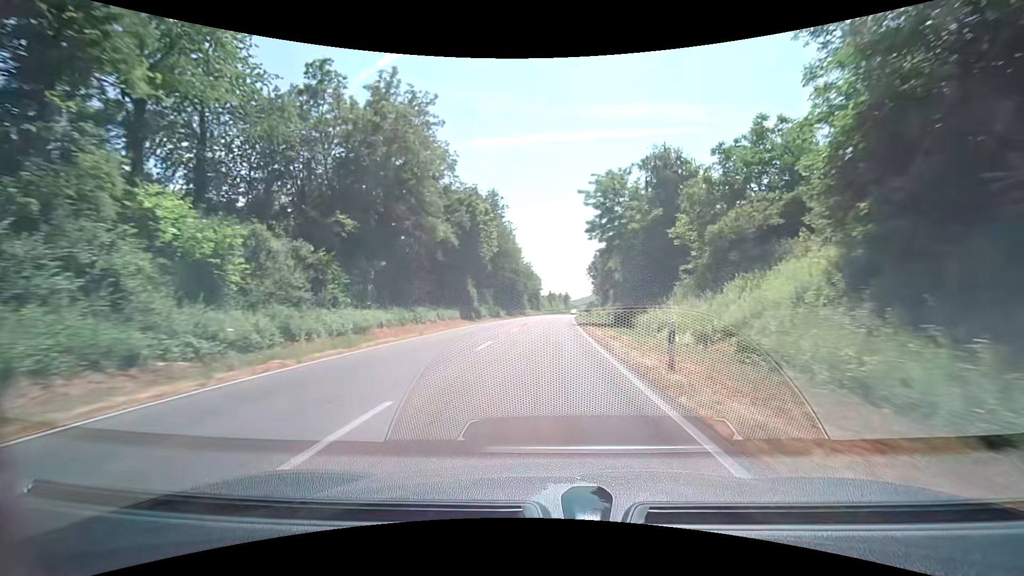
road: primary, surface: asphalt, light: Day
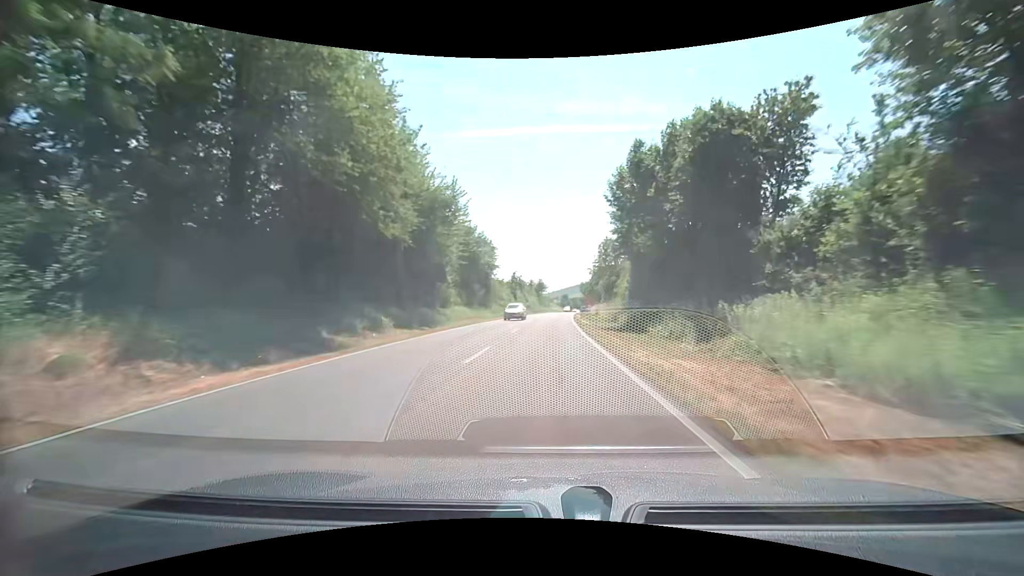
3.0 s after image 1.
(+1.7, +63.2) m; +4°
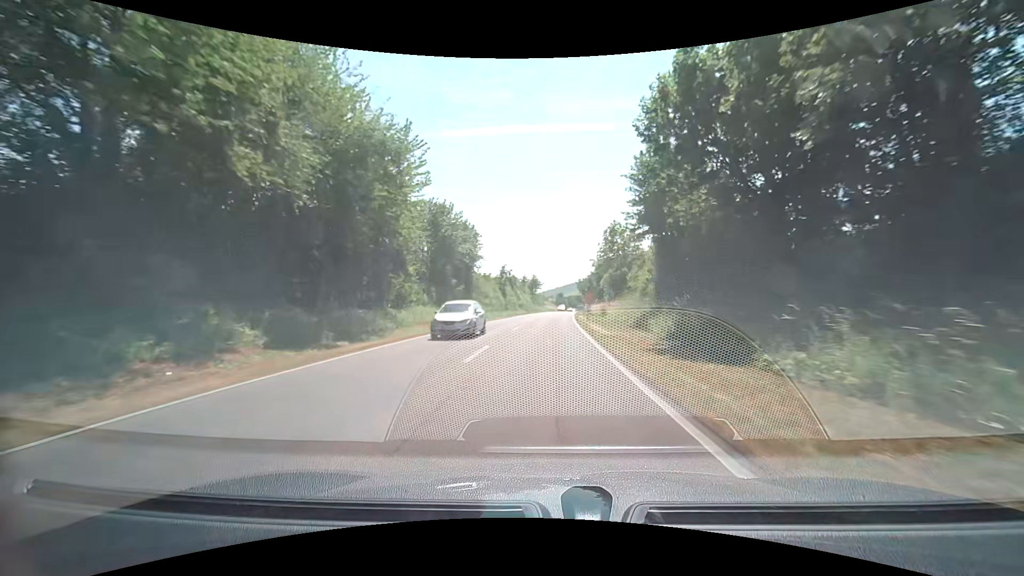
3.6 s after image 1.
(0.0, +12.1) m; +1°
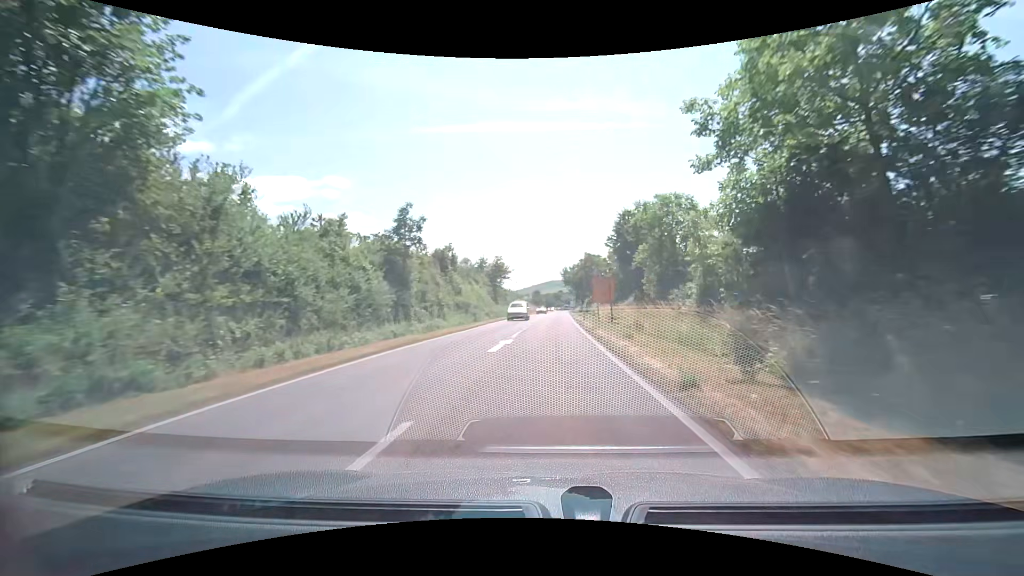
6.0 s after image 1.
(+0.5, +45.1) m; +2°
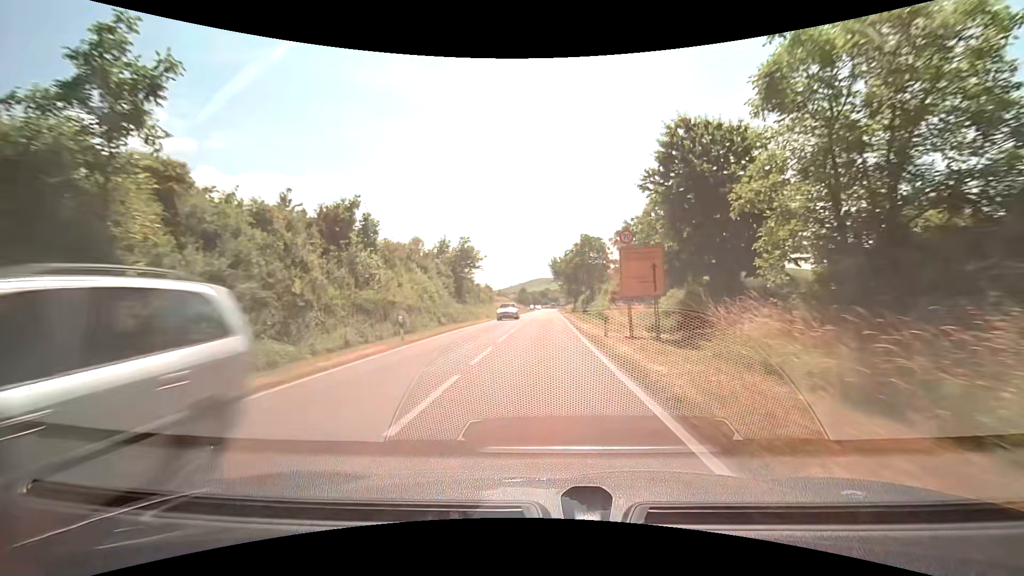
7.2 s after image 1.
(+0.4, +20.4) m; +2°
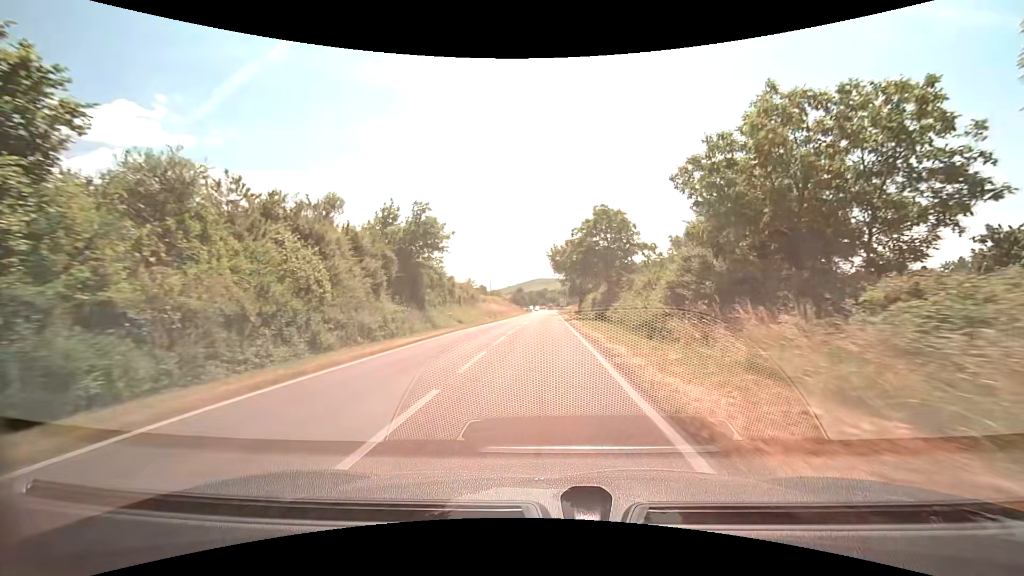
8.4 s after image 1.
(0.0, +19.3) m; 0°
(0, +10) (0, +20) (0, +30) (0, +40) (0, +50) (0, +60) (0, +70) (+1, +80) (+1, +90) (+1, +100) m
